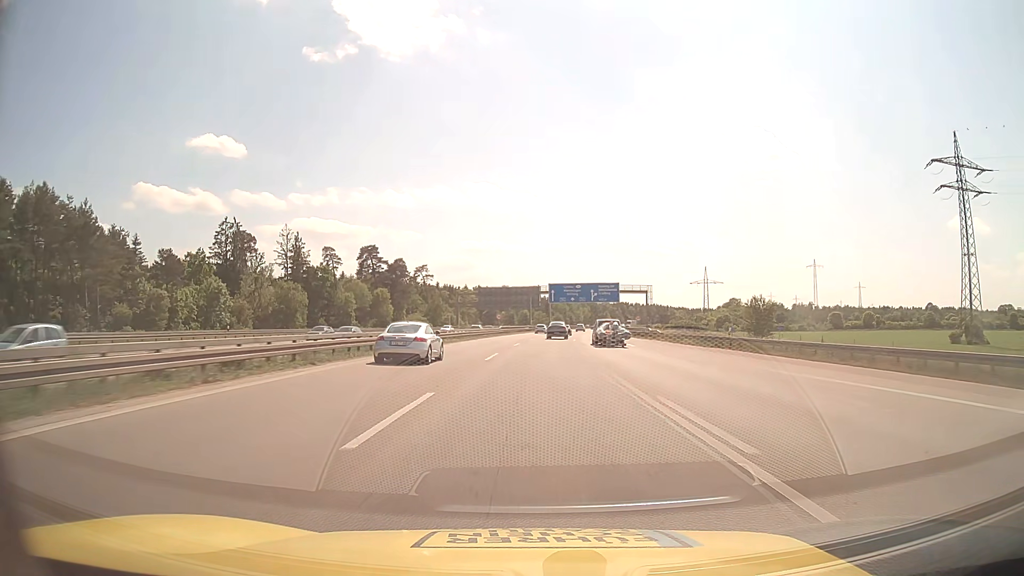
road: motorway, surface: asphalt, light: Day
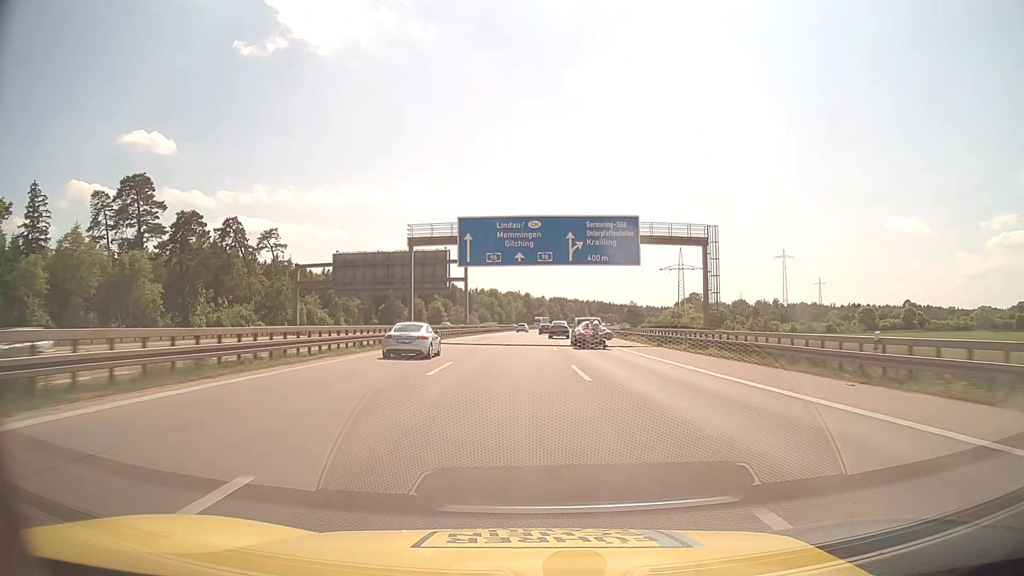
(+3.7, +80.0) m; +6°
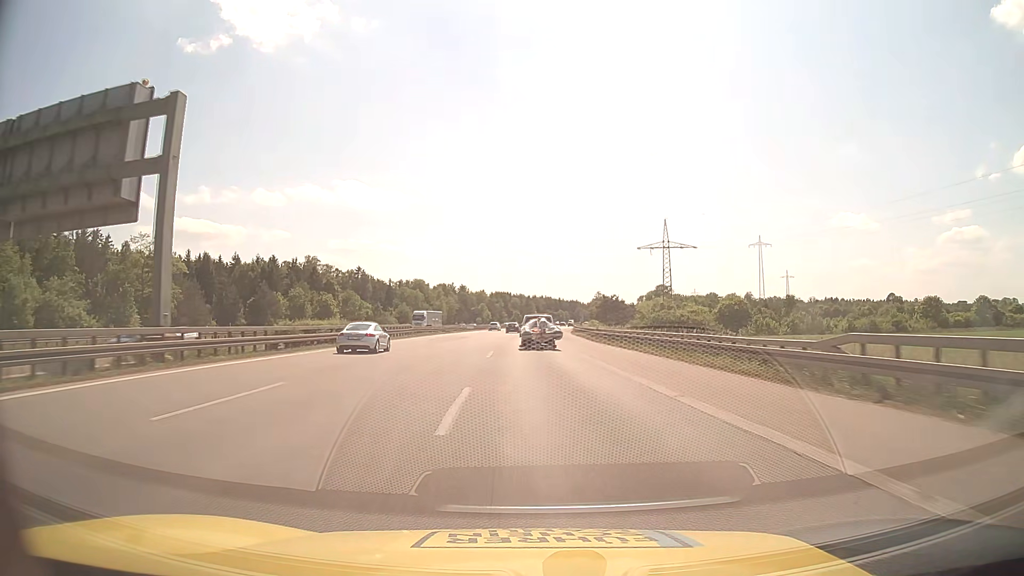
(+3.0, +62.9) m; +5°
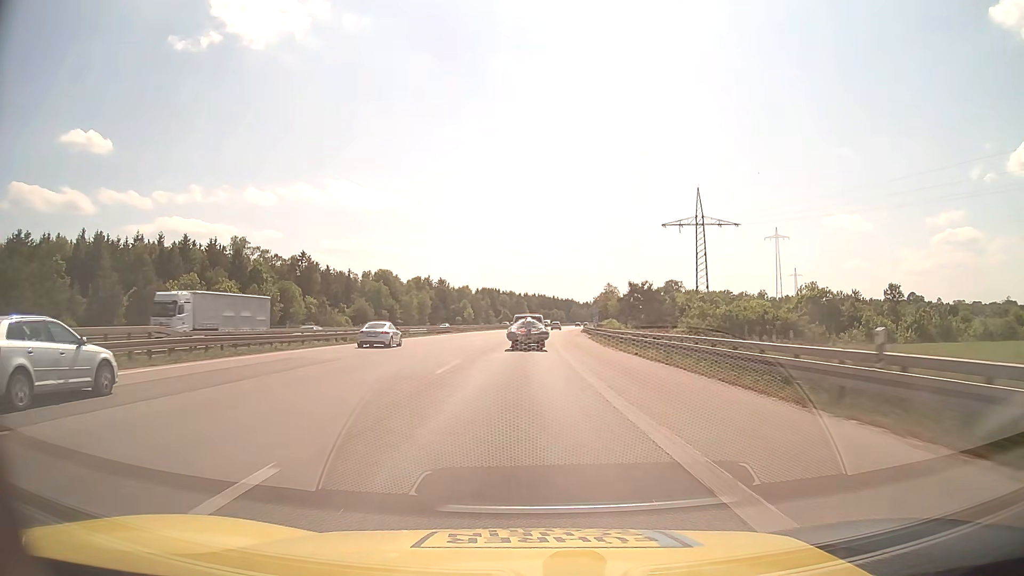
(+0.7, +44.3) m; +1°
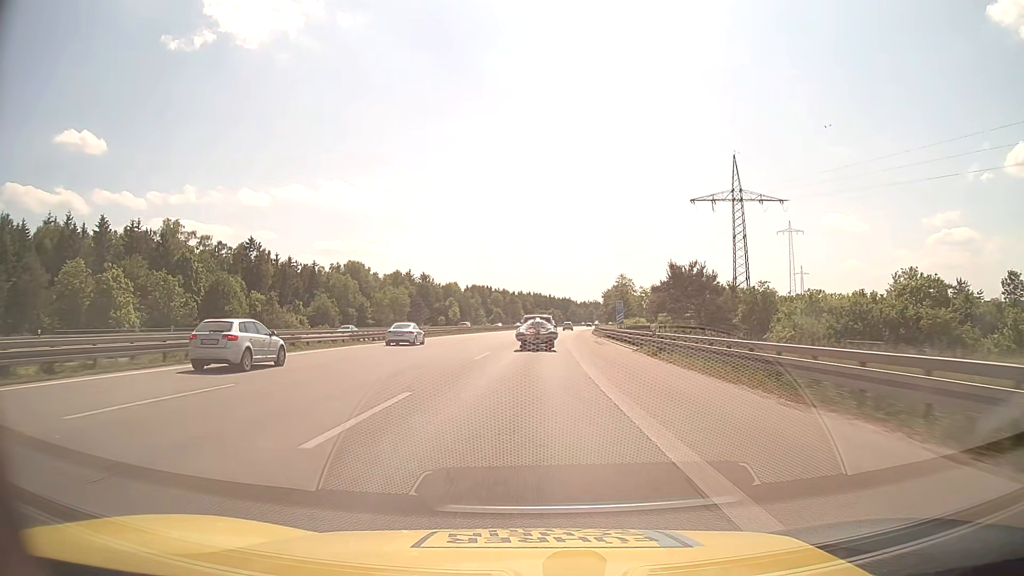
(+0.1, +28.6) m; 0°
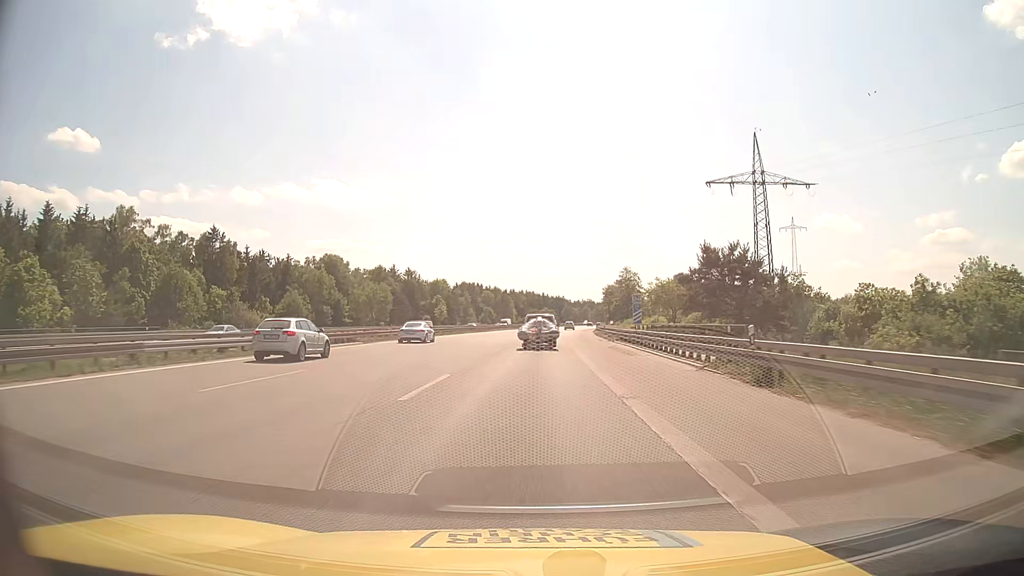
(+0.1, +14.0) m; +1°
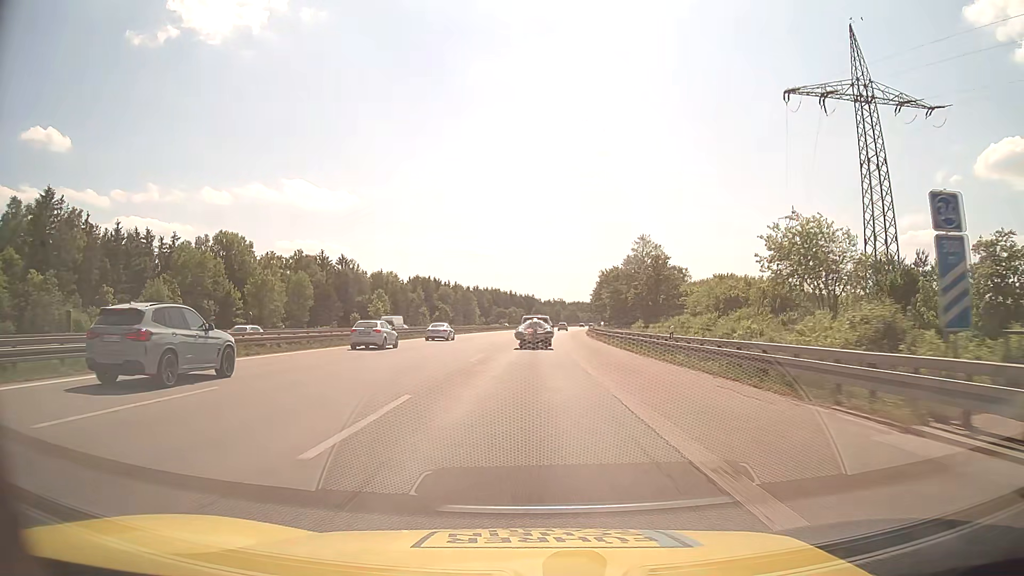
(+1.0, +41.1) m; +3°
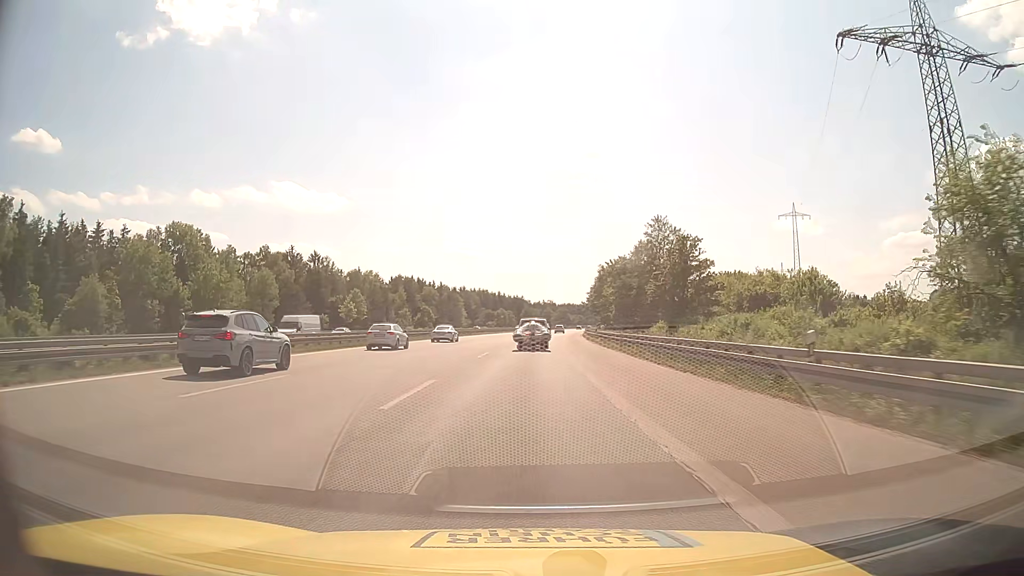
(+0.1, +13.5) m; +1°
(0, +10) (0, +20) (0, +30) (+1, +40) (+1, +50) (+1, +60) (+2, +70) (+2, +80) (+3, +90) (+3, +100) m
